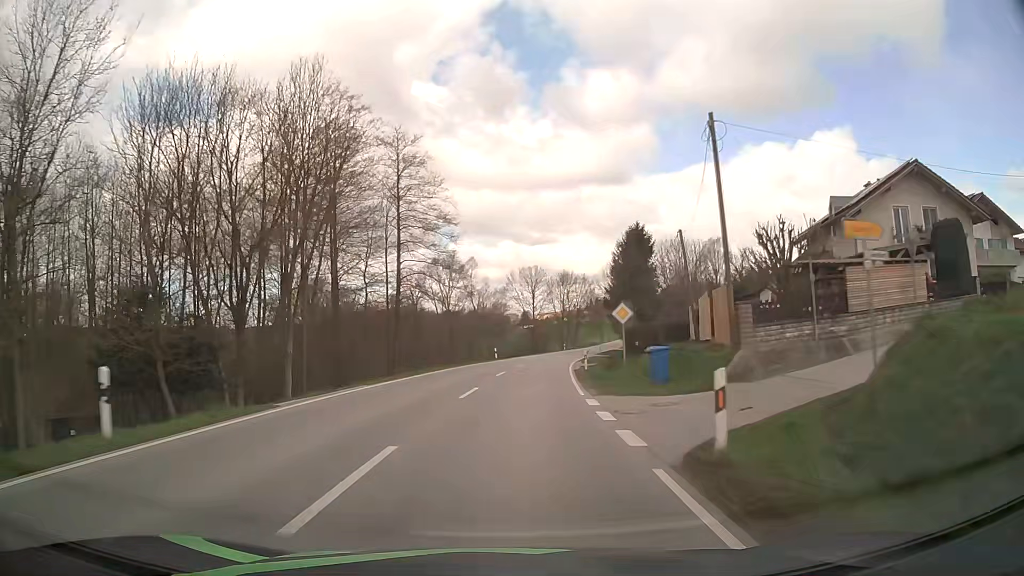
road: secondary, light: Day
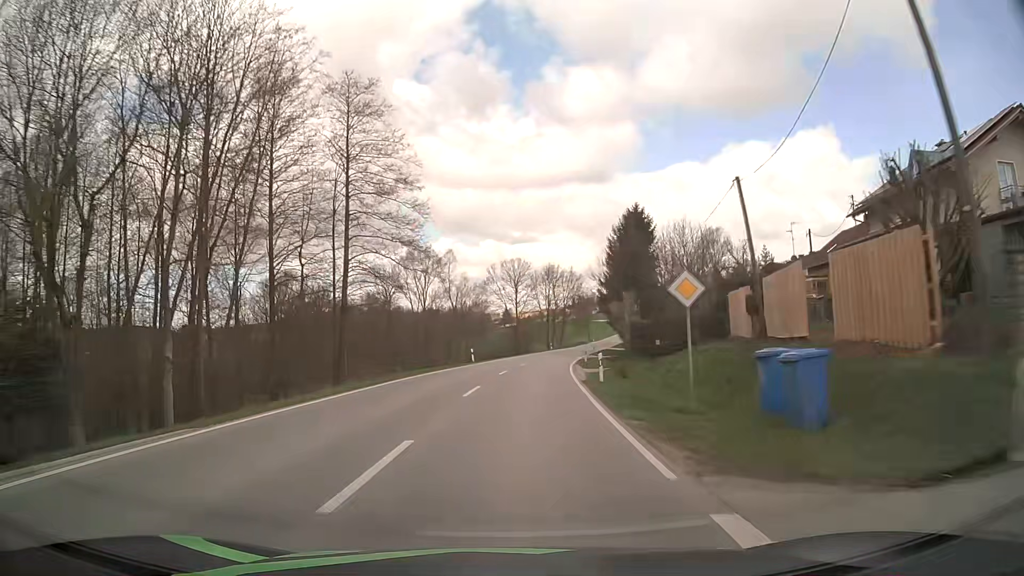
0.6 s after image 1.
(+0.1, +11.3) m; +2°
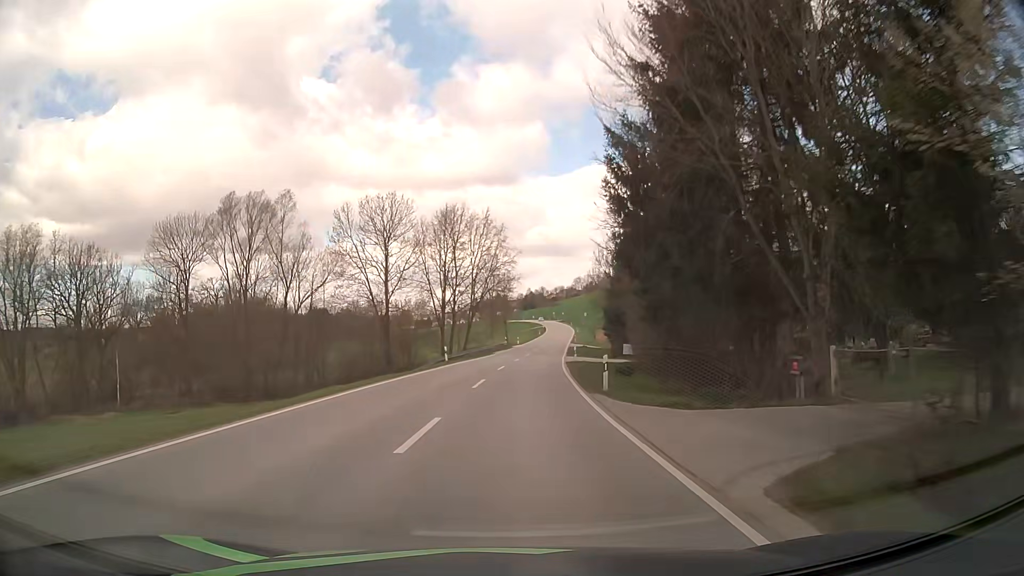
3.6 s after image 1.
(+4.0, +56.8) m; +8°
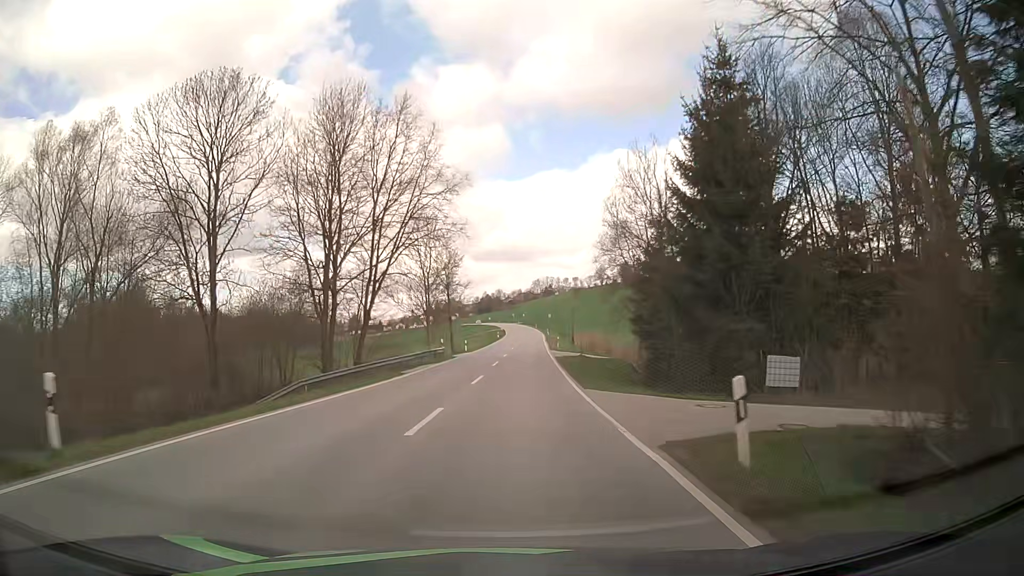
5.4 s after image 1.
(+1.3, +34.5) m; +4°
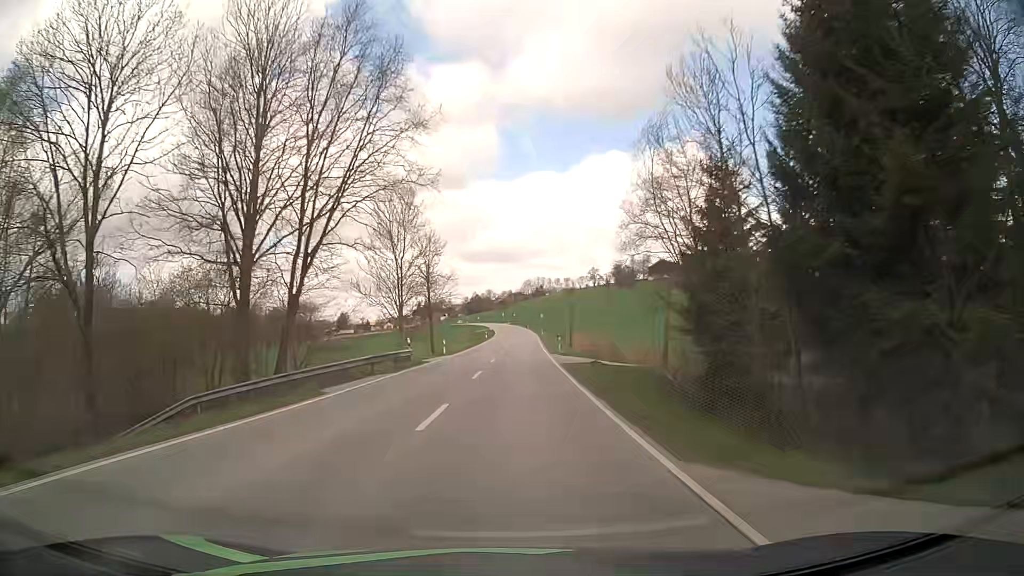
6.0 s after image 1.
(0.0, +11.5) m; +1°
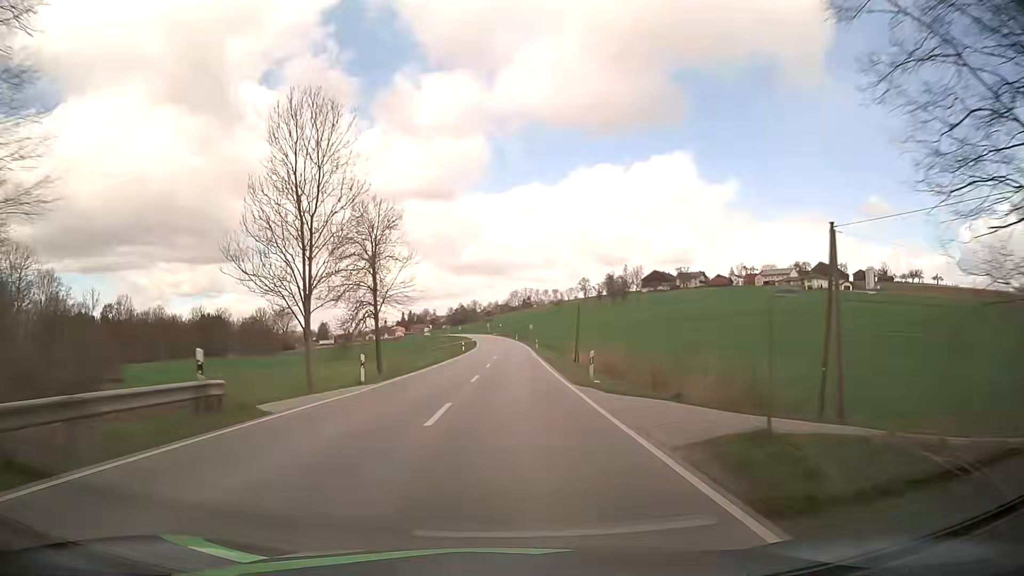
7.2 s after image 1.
(+0.3, +23.1) m; +2°
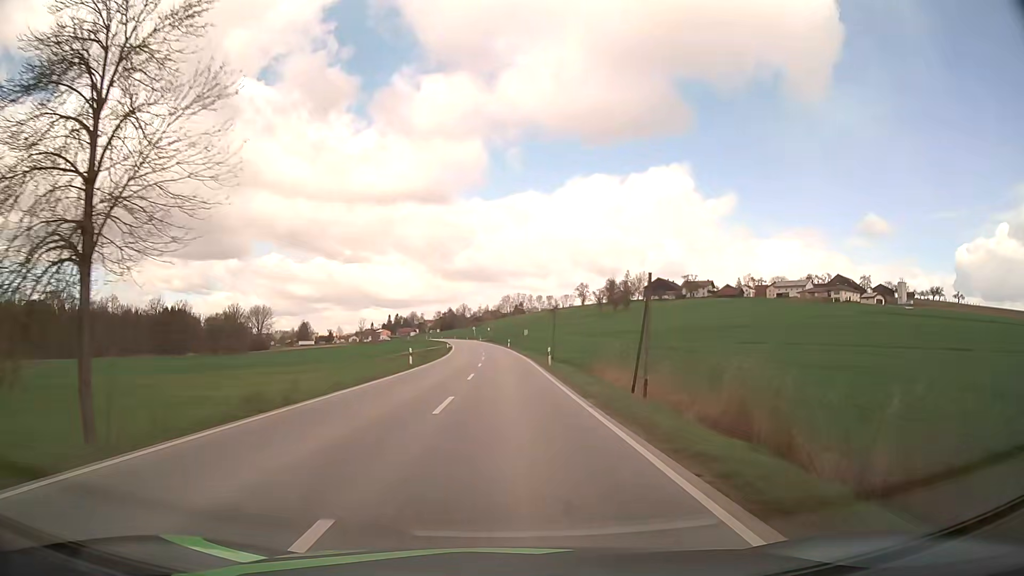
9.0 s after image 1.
(0.0, +34.2) m; 0°
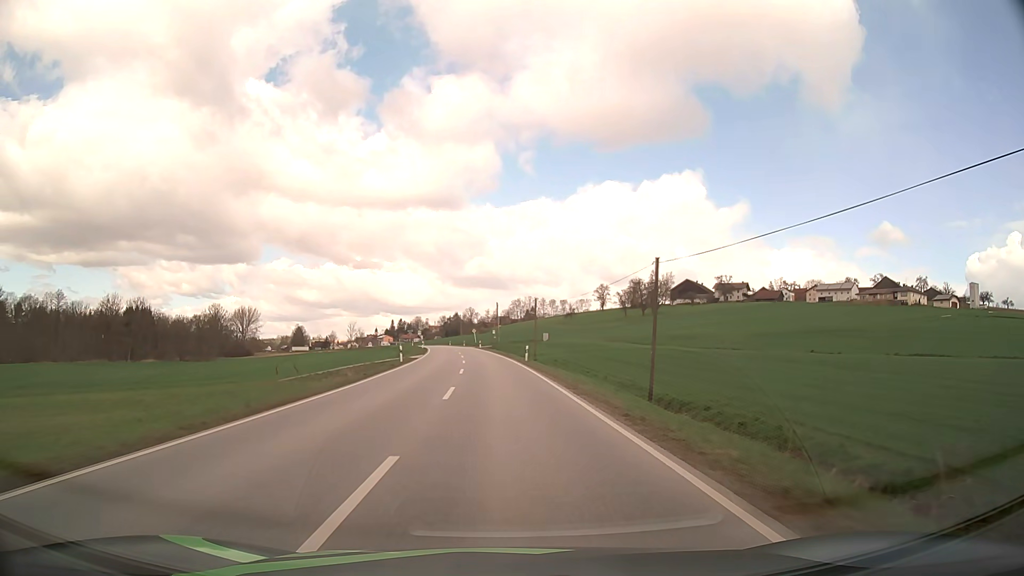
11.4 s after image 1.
(-0.1, +45.1) m; -1°
(0, +10) (0, +20) (-1, +30) (-1, +40) (-2, +50) (-2, +60) (-3, +70) (-4, +80) (-5, +90) (-7, +100) m
